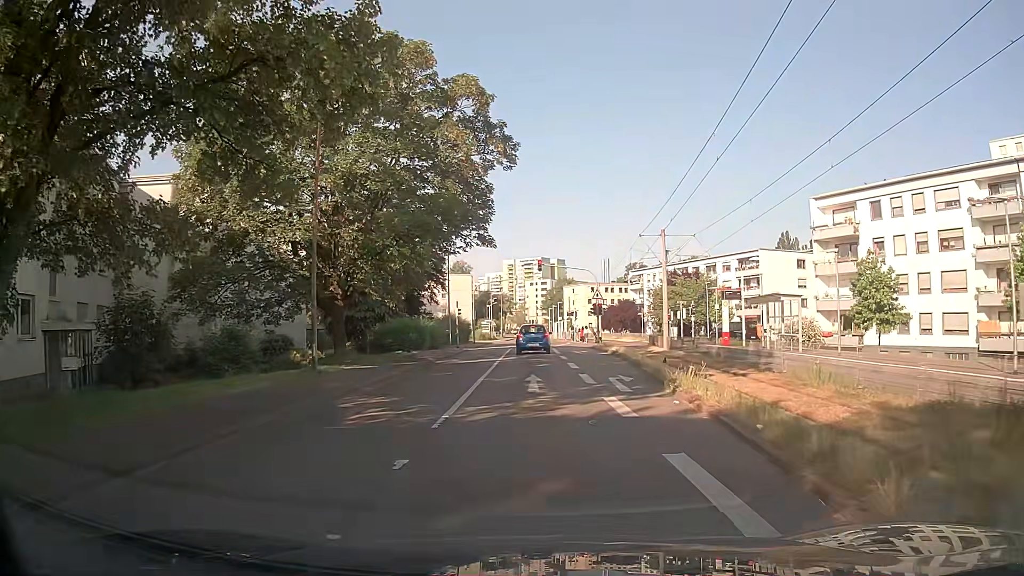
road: residential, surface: asphalt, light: Day
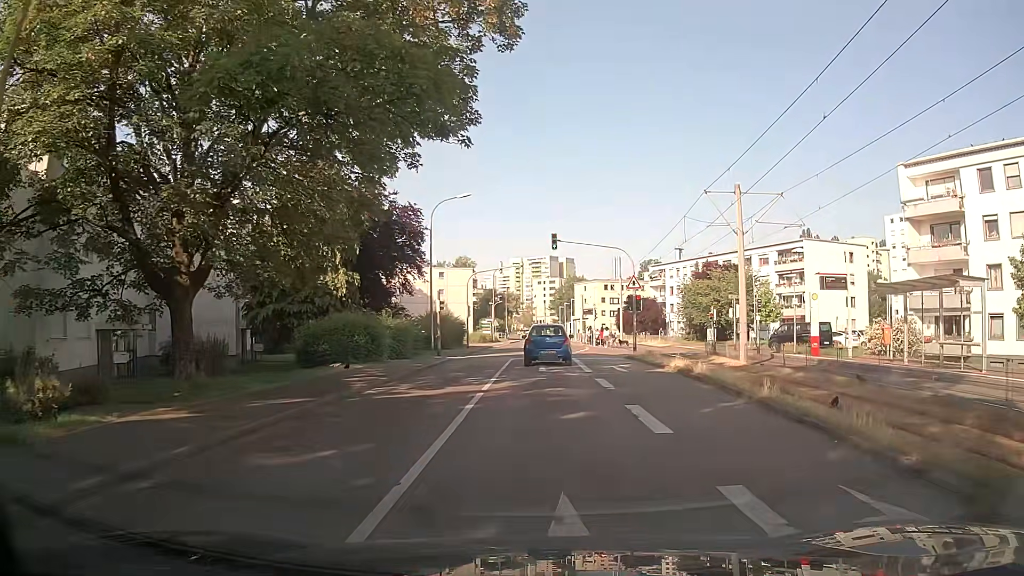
(-0.1, +13.4) m; -1°
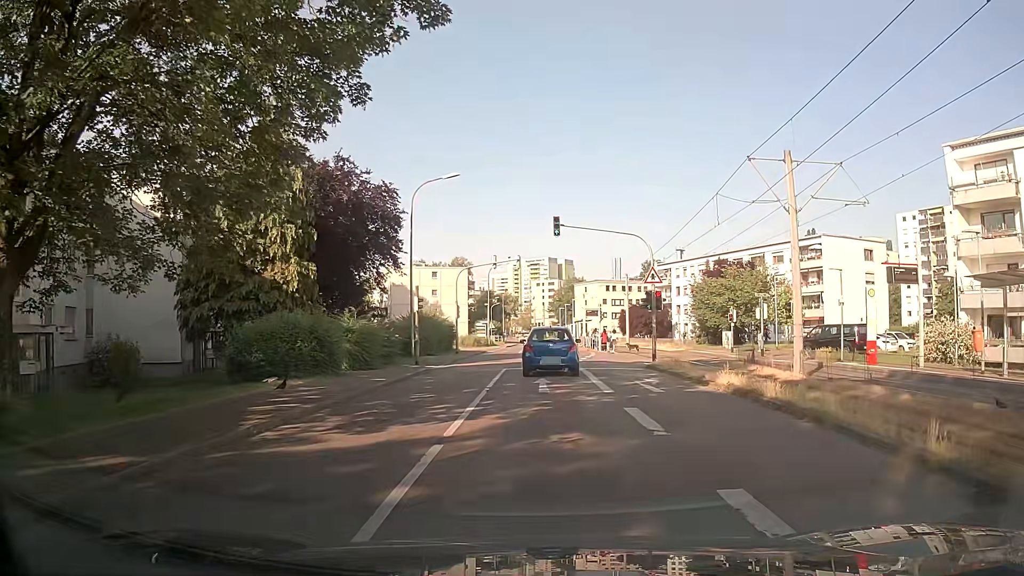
(0.0, +6.0) m; +1°
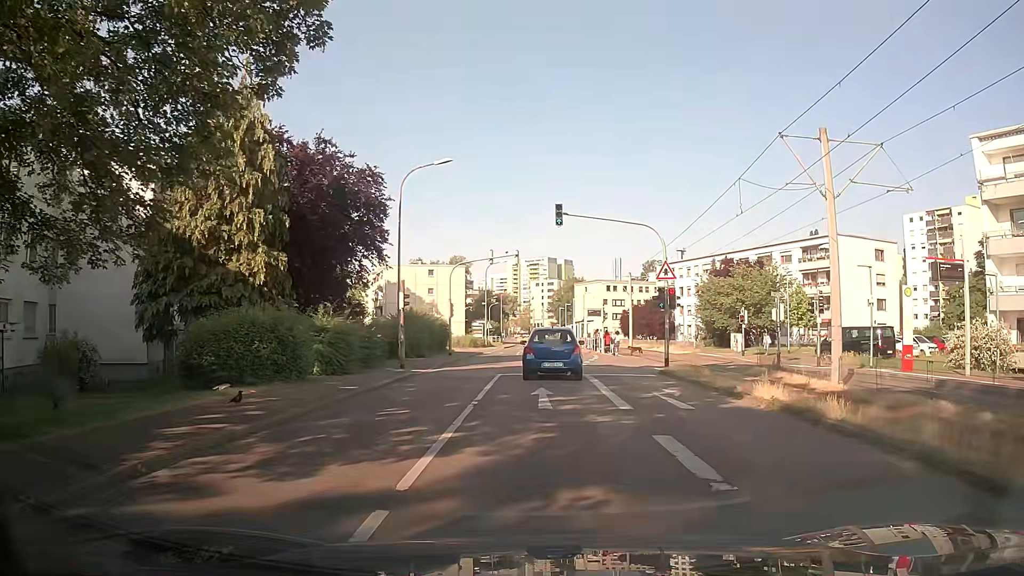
(0.0, +3.0) m; 0°
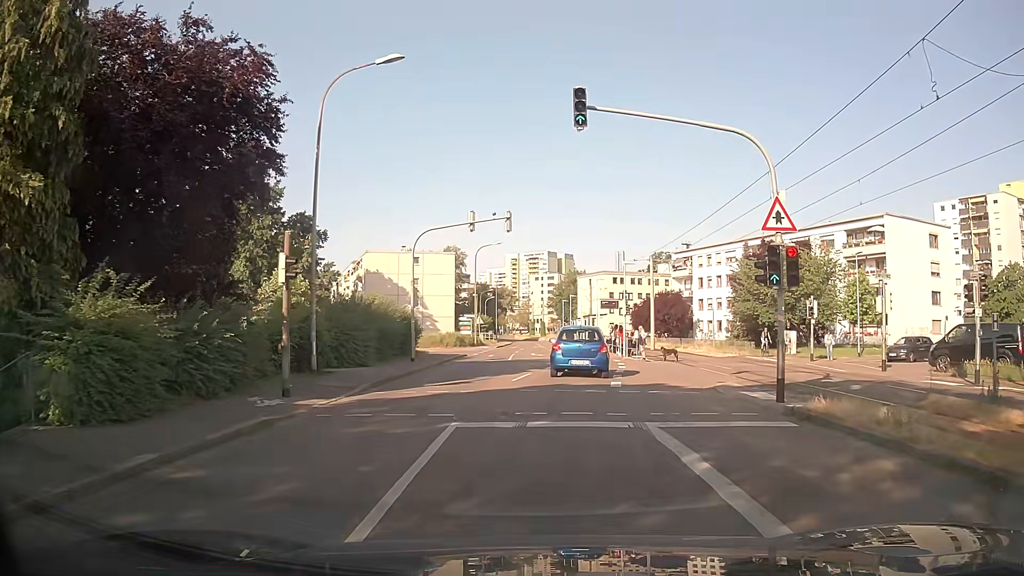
(0.0, +12.2) m; 0°
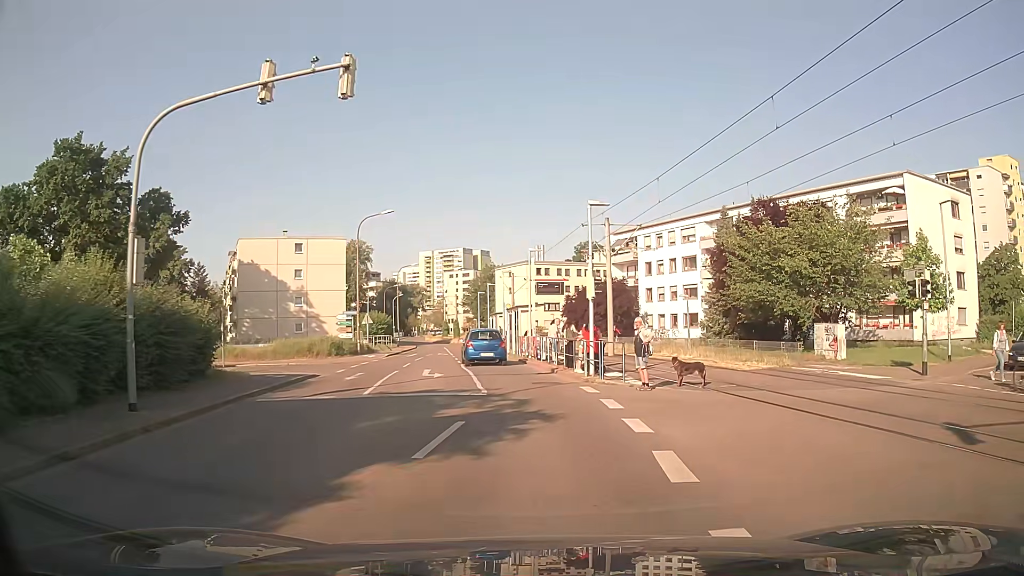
(+0.7, +16.8) m; +7°
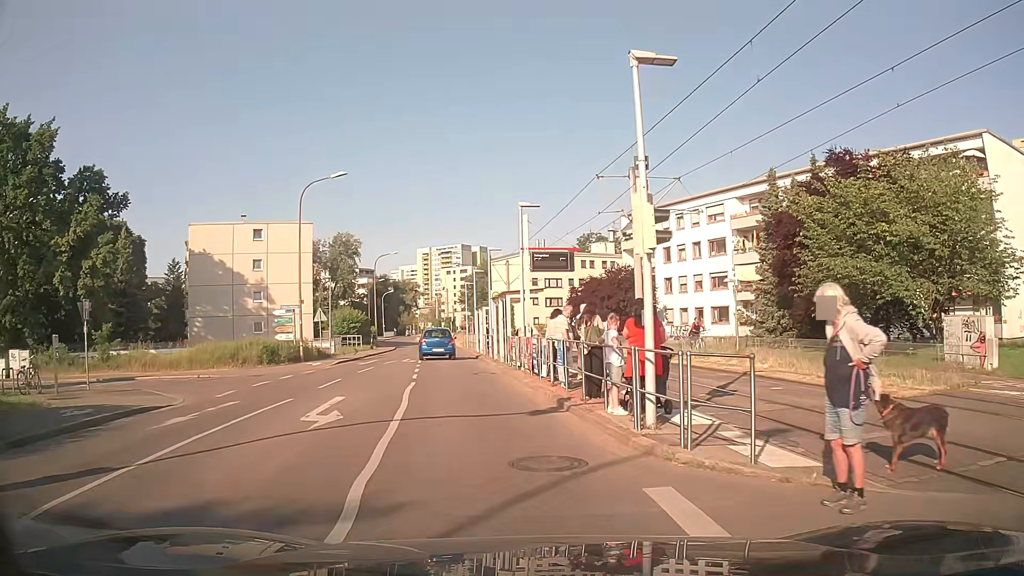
(+0.2, +10.9) m; 0°
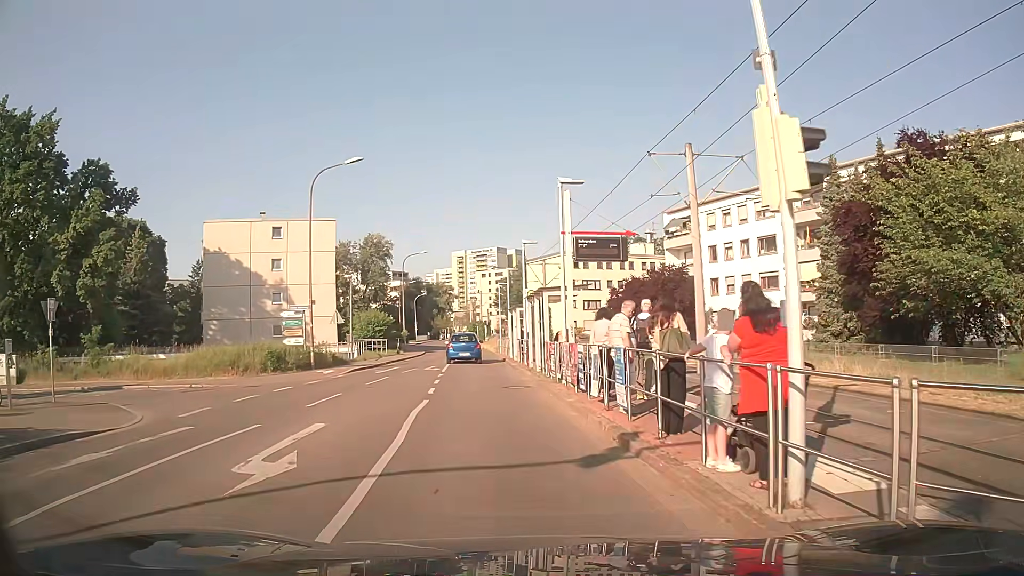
(-0.1, +3.8) m; -4°
